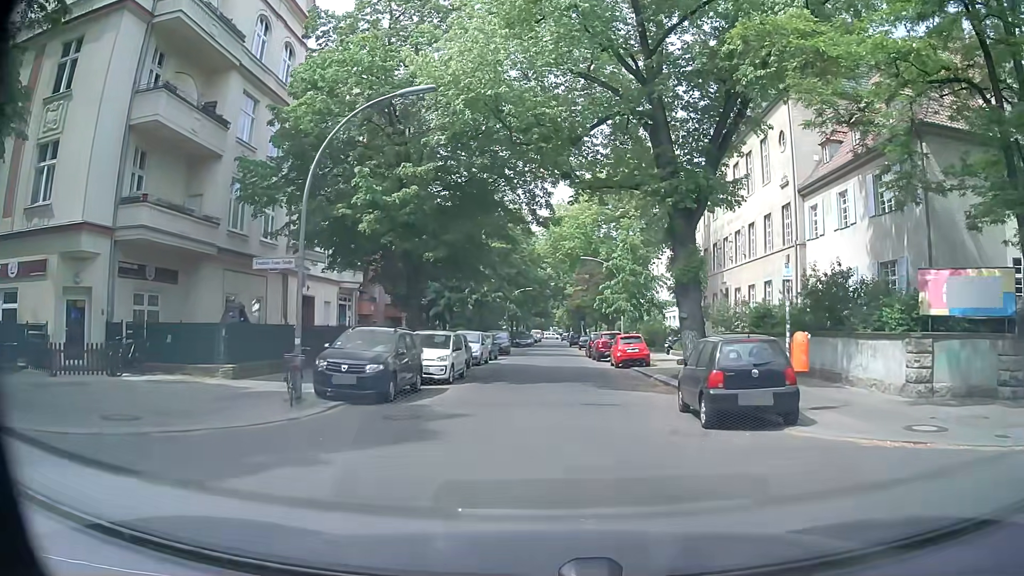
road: residential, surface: asphalt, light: Day
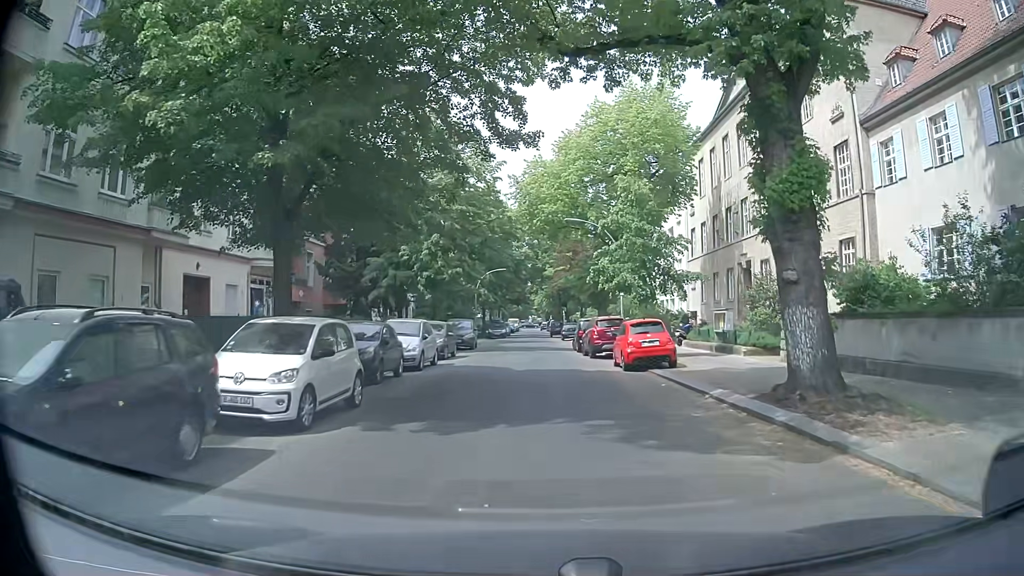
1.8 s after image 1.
(+0.4, +10.8) m; +3°
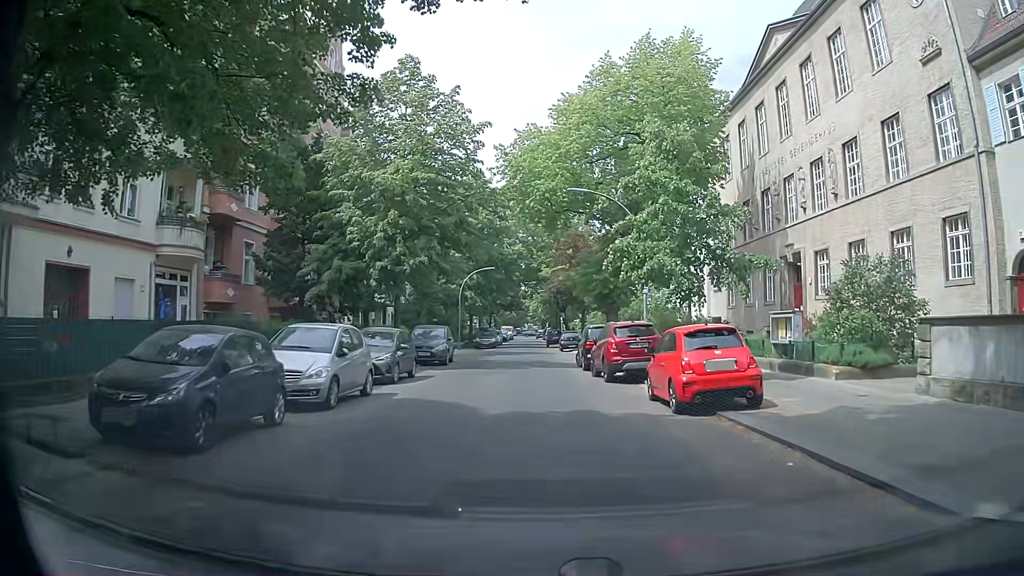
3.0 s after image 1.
(0.0, +8.7) m; +1°
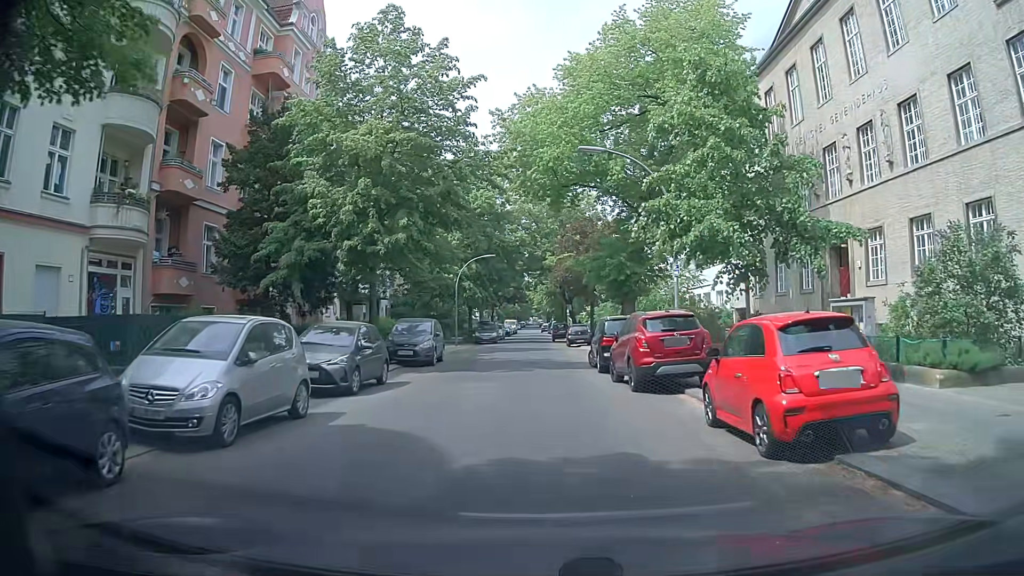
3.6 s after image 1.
(-0.1, +4.7) m; -1°
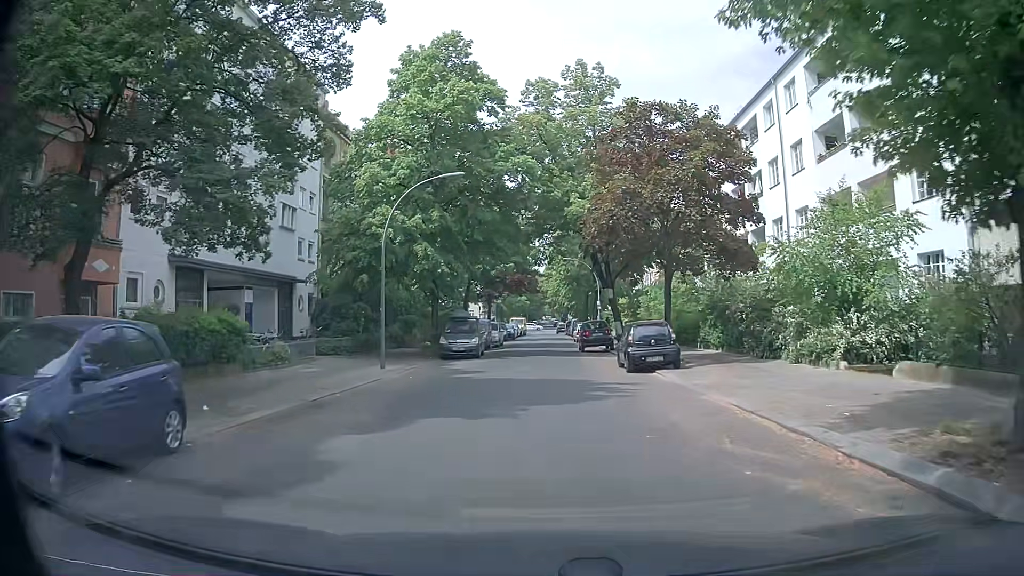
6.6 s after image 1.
(-0.6, +24.9) m; -1°
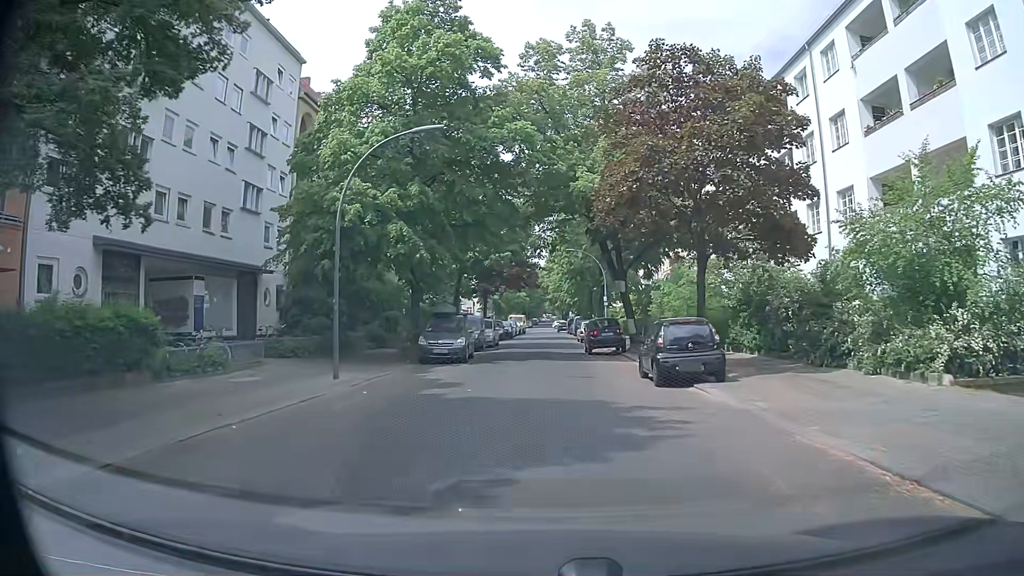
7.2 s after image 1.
(-0.1, +5.0) m; 0°
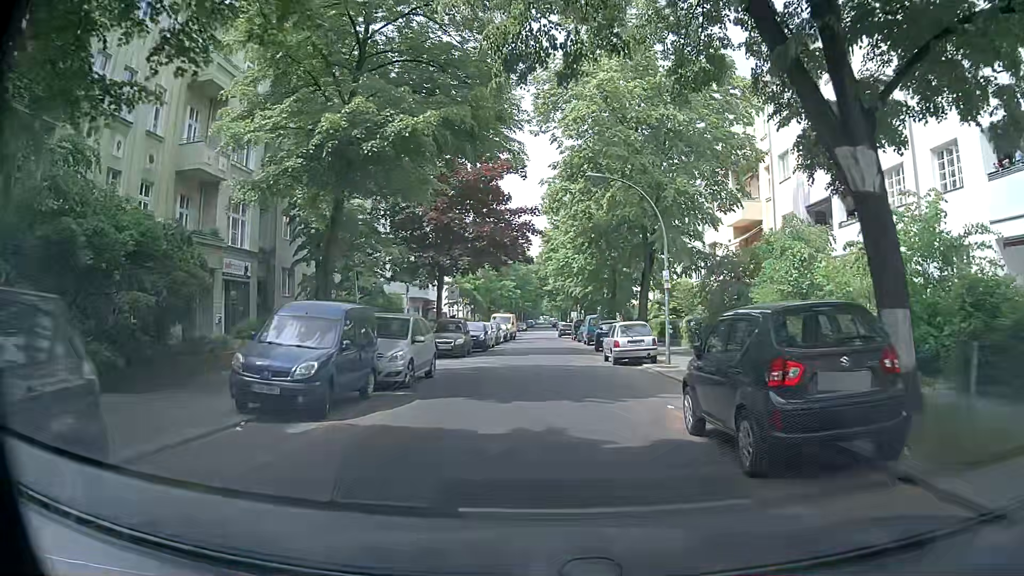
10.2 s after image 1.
(+0.1, +23.4) m; +1°
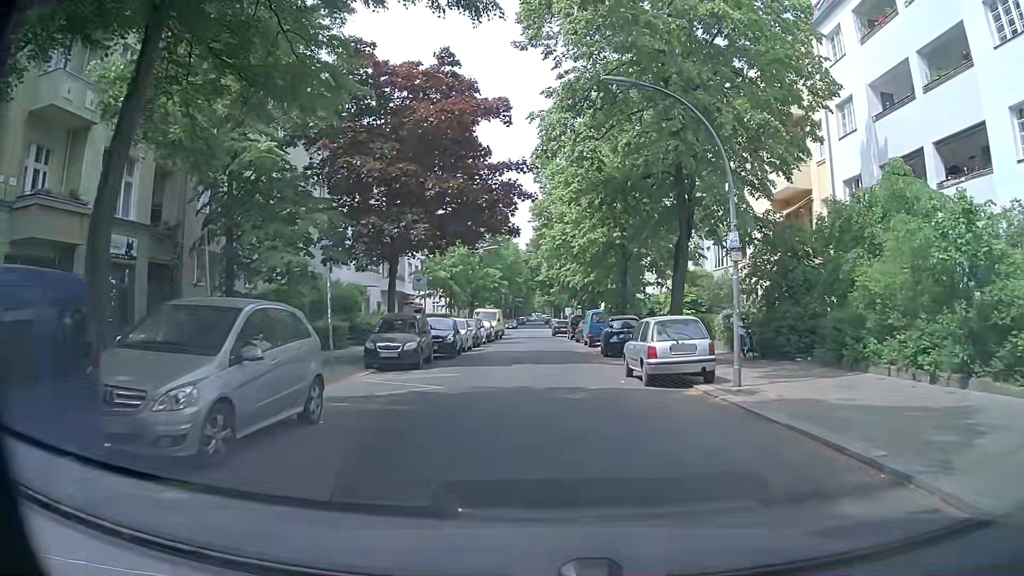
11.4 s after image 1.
(-0.2, +8.8) m; -1°
